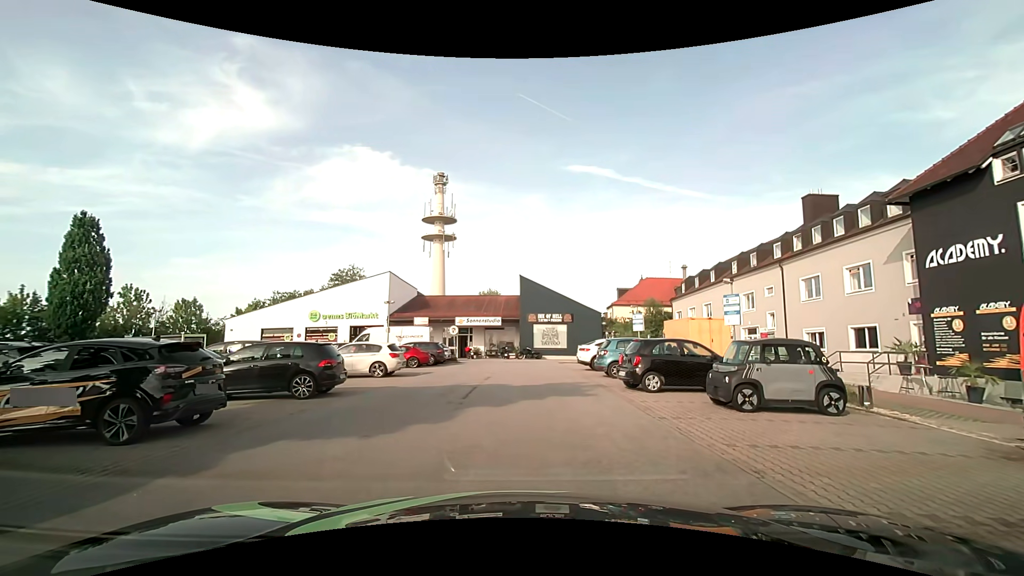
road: service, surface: asphalt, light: Day
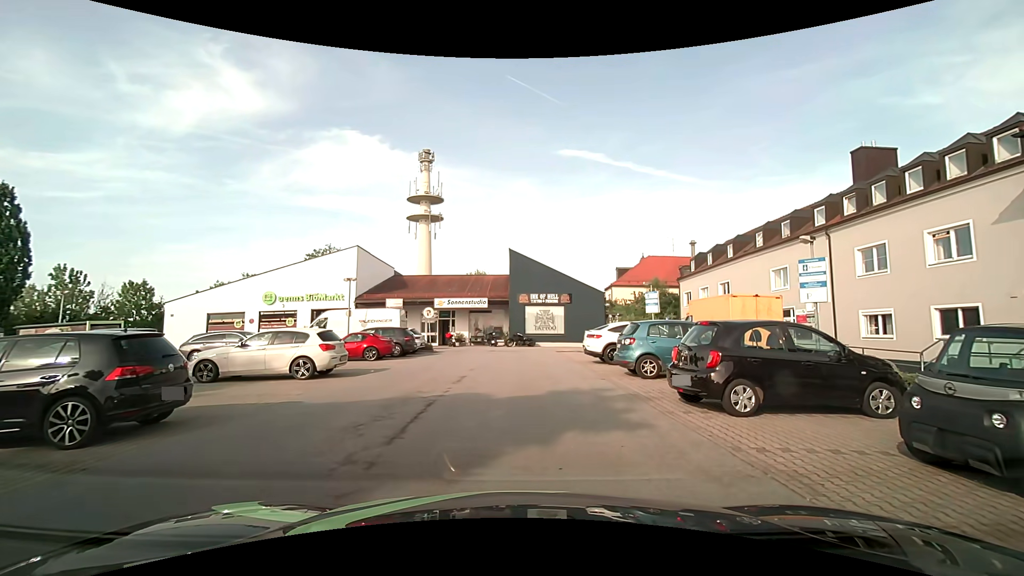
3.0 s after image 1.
(+0.1, +6.2) m; +2°
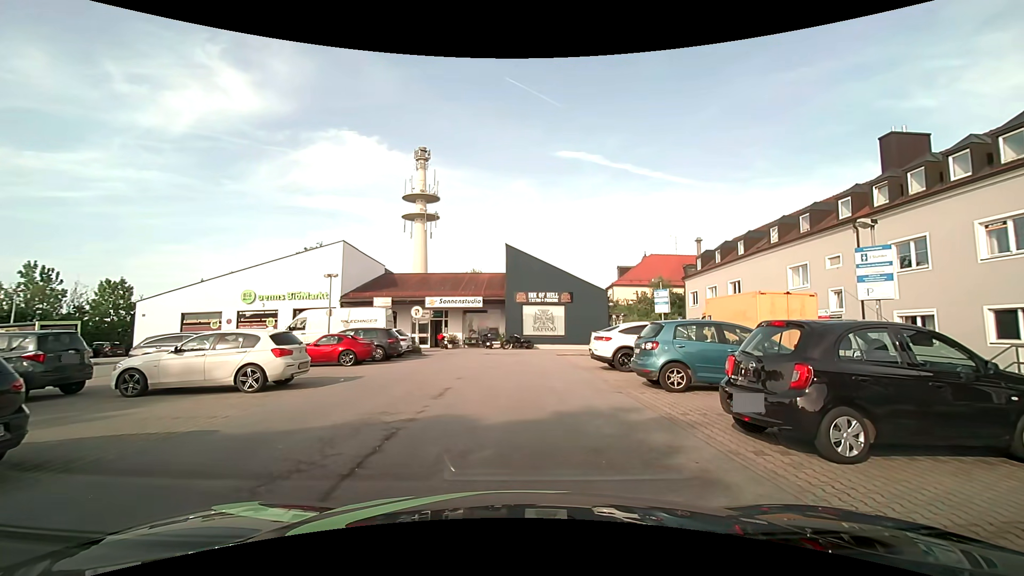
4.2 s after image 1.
(0.0, +2.5) m; 0°
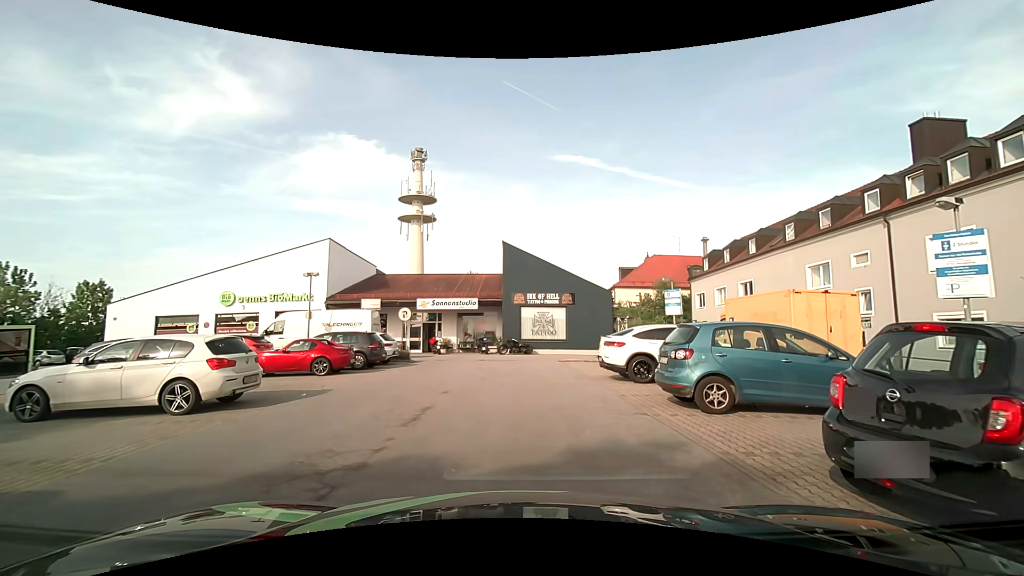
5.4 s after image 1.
(0.0, +2.3) m; 0°
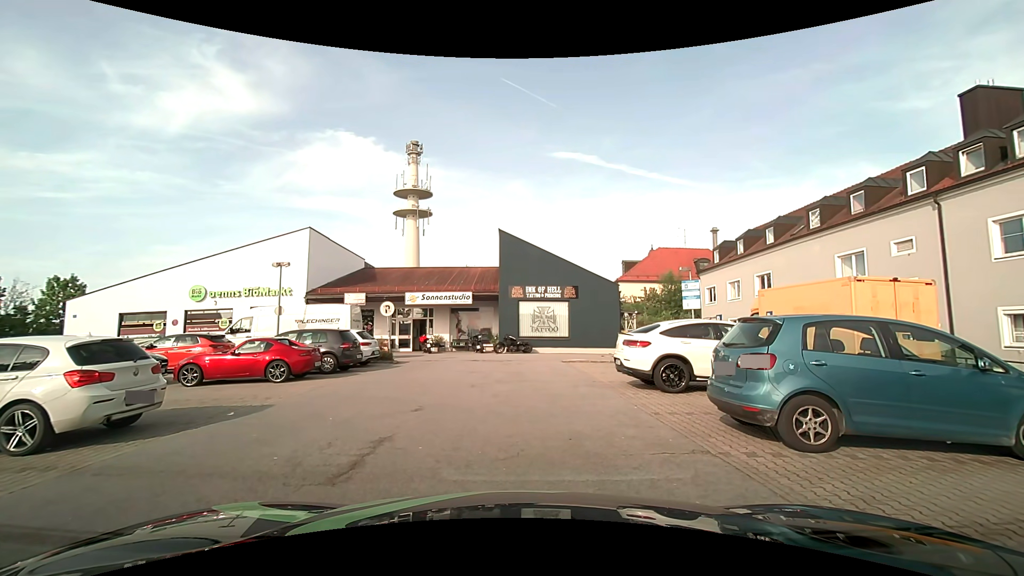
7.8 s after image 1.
(0.0, +2.7) m; 0°
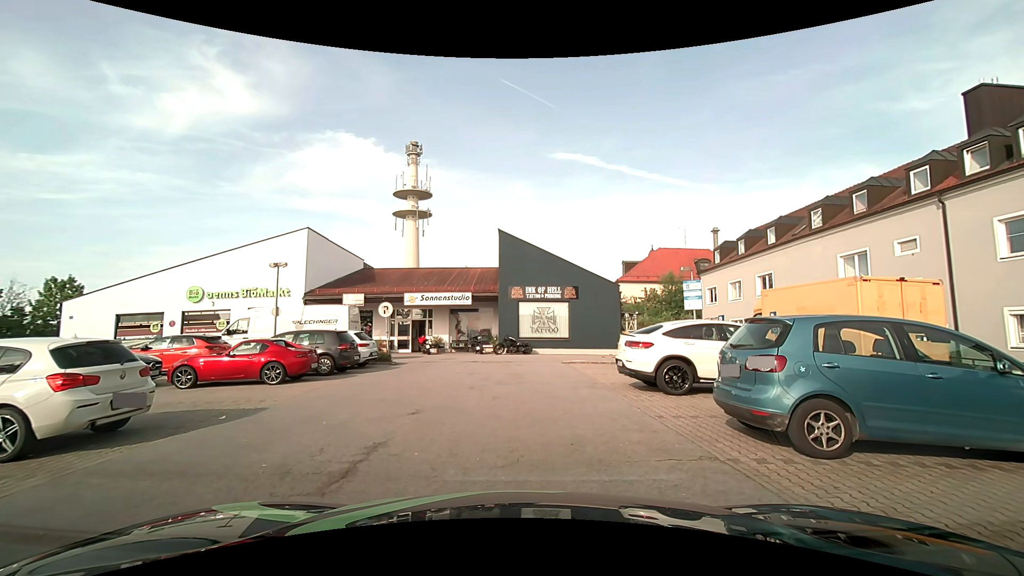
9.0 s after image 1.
(0.0, +0.2) m; 0°
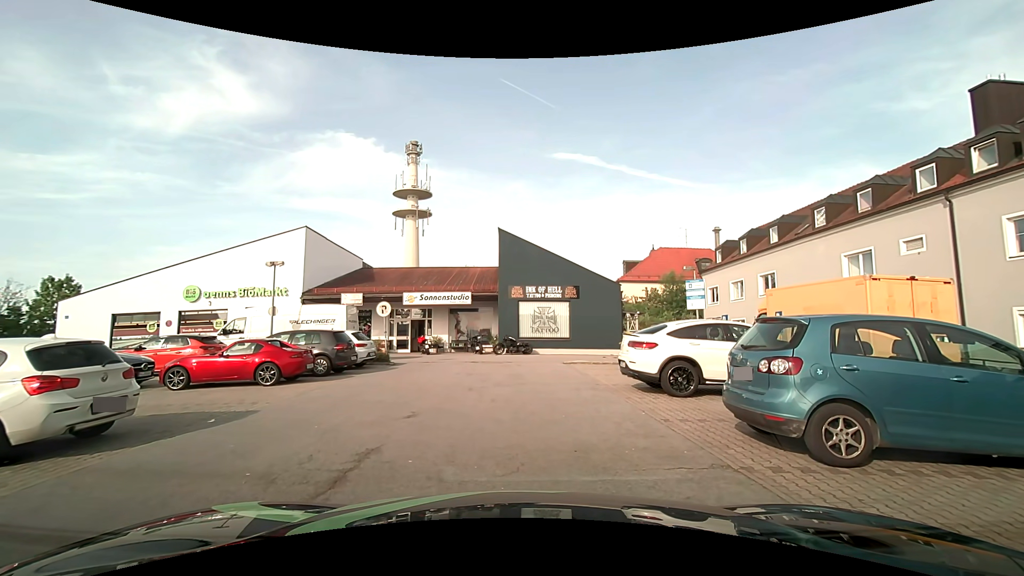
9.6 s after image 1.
(0.0, +0.3) m; 0°
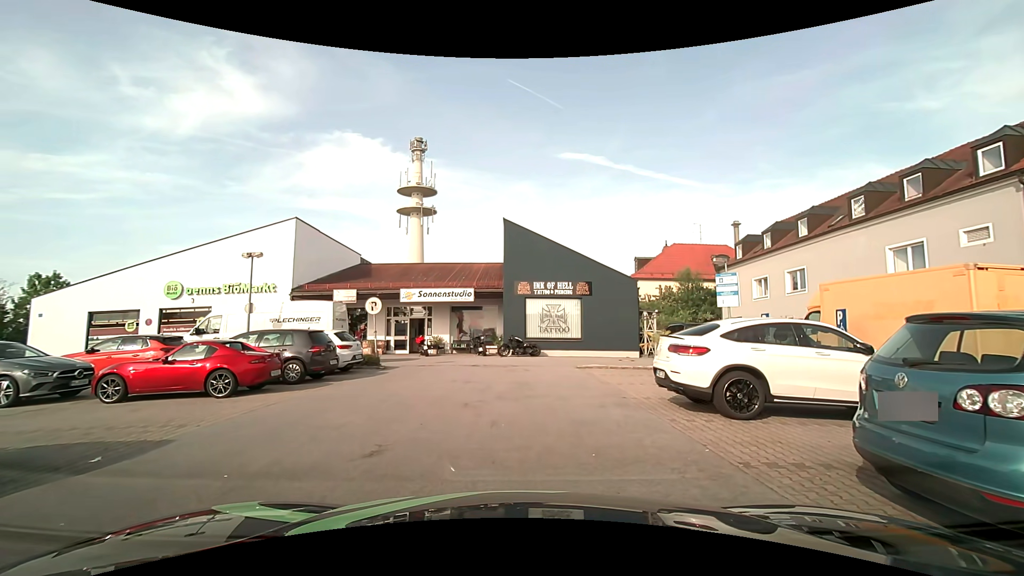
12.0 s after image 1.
(0.0, +2.5) m; 0°
